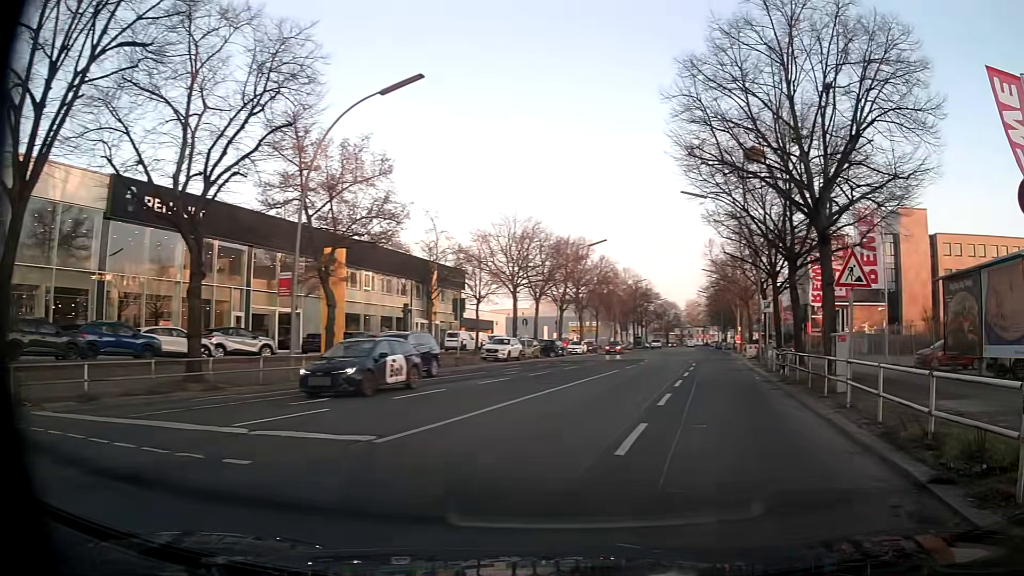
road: tertiary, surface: asphalt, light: Day
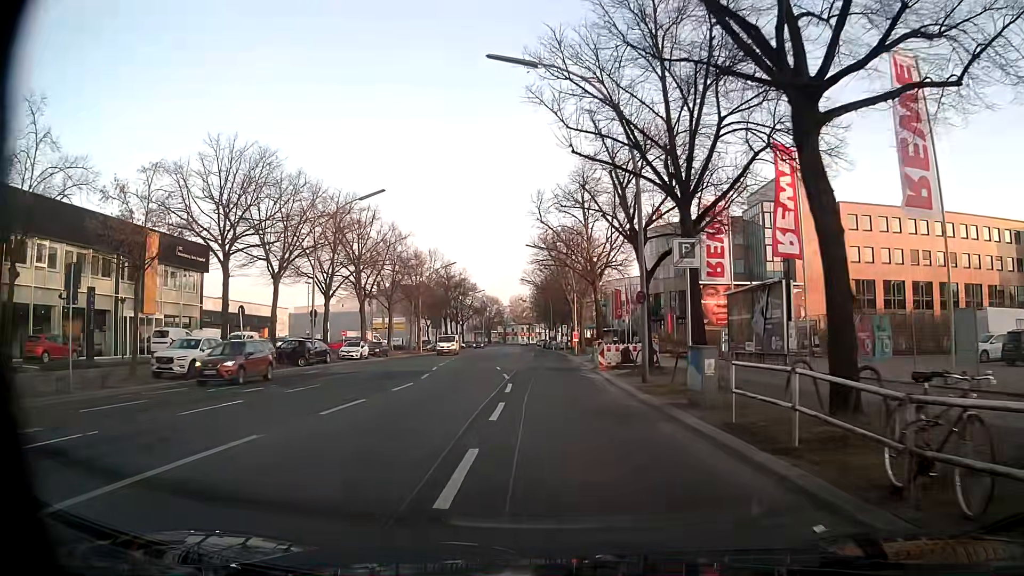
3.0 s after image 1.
(+4.8, +20.5) m; +16°
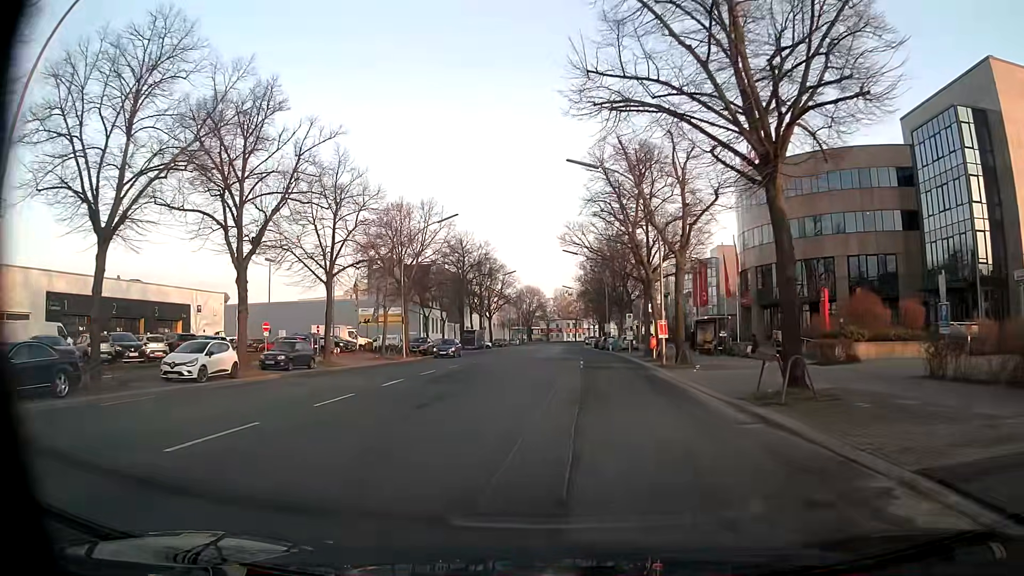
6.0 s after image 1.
(-0.5, +30.1) m; -3°
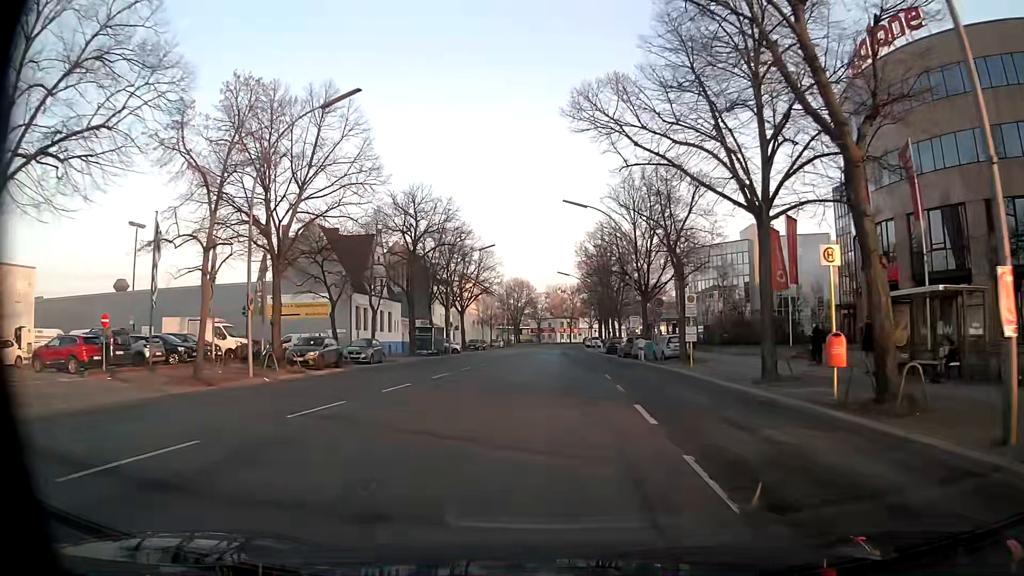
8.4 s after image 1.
(-0.3, +26.5) m; 0°
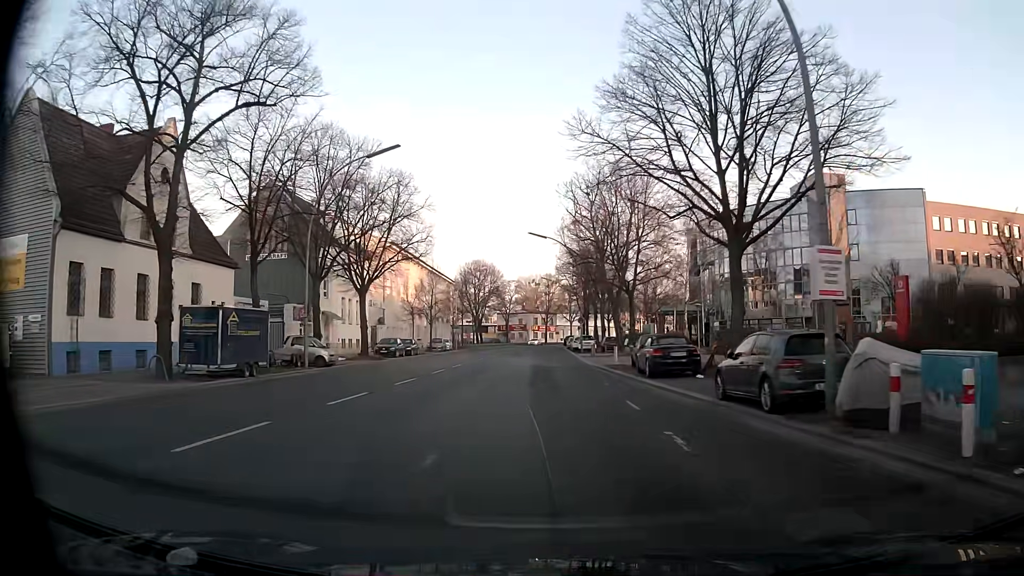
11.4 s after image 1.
(+0.8, +34.3) m; +3°
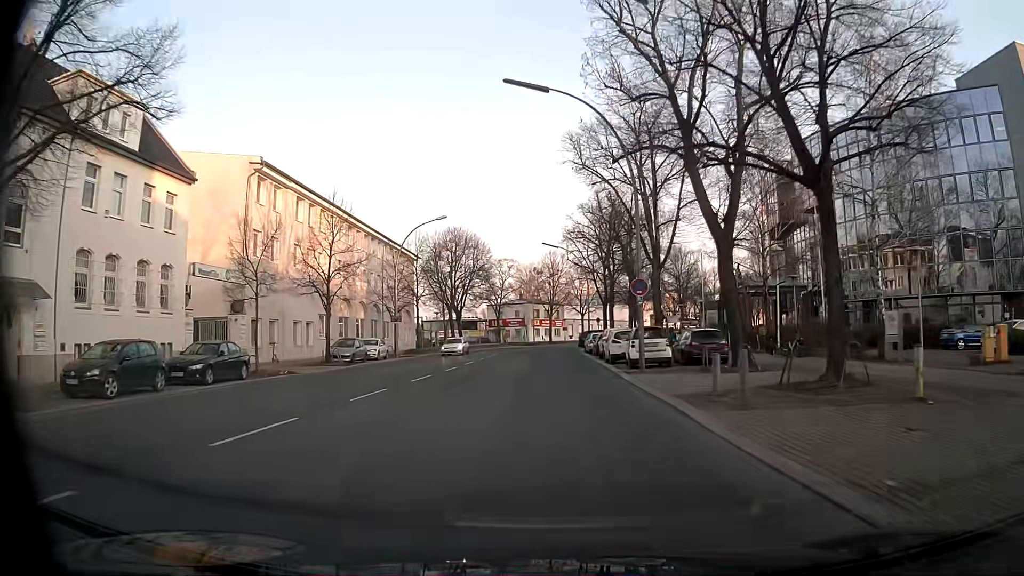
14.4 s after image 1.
(-0.2, +35.6) m; 0°
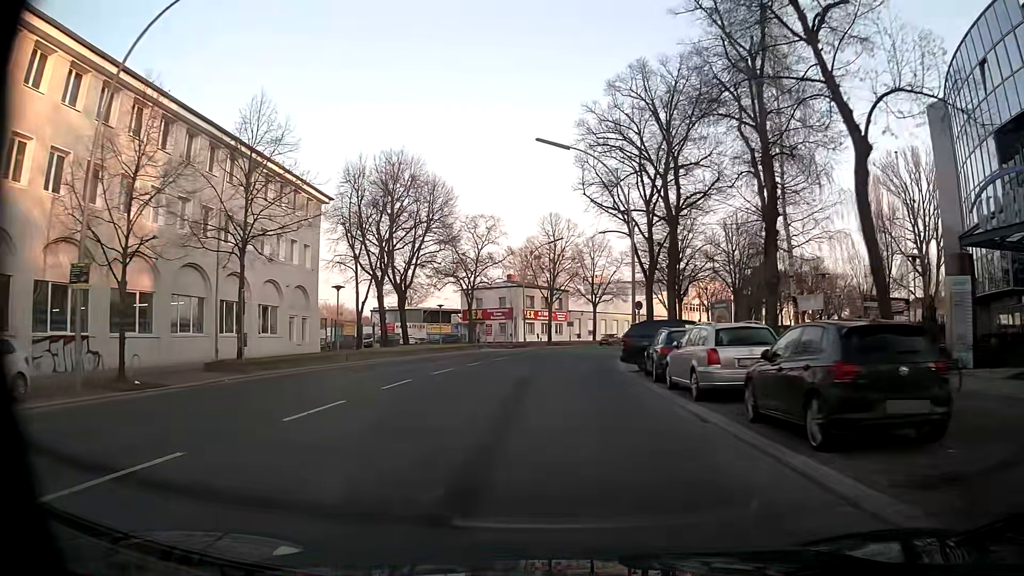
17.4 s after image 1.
(-0.3, +35.7) m; 0°
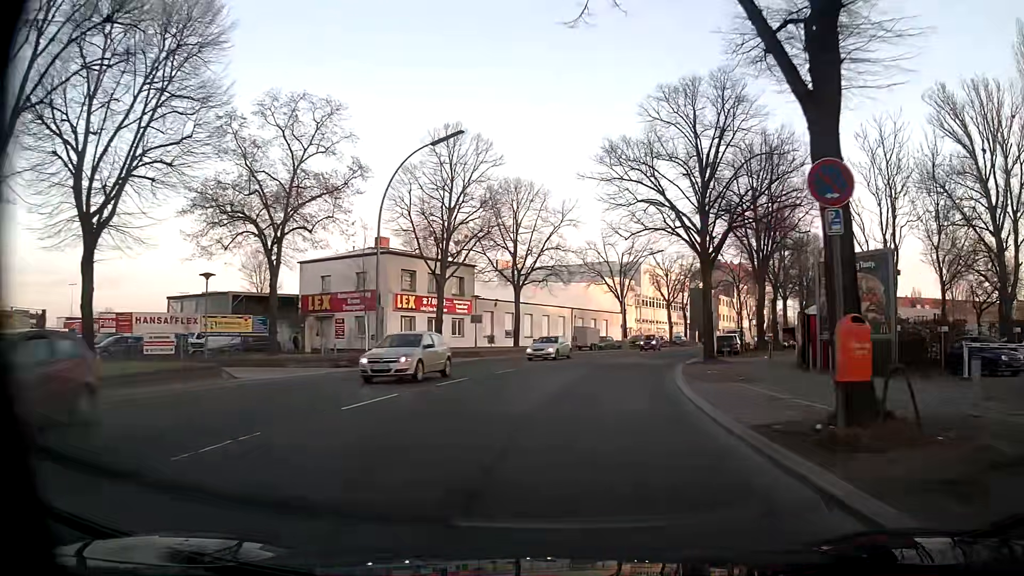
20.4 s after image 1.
(+1.1, +35.4) m; +9°
